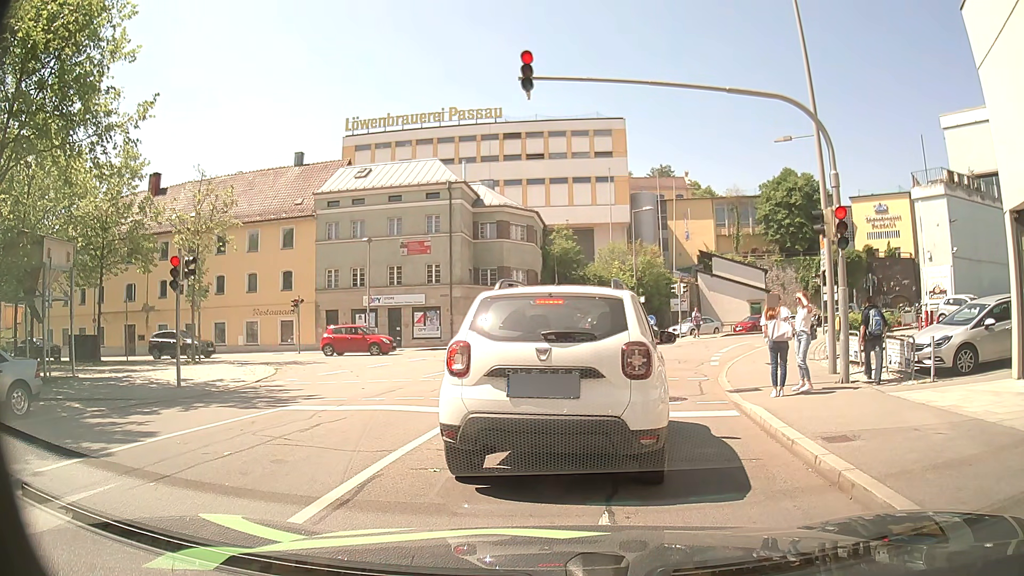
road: residential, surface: asphalt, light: Day
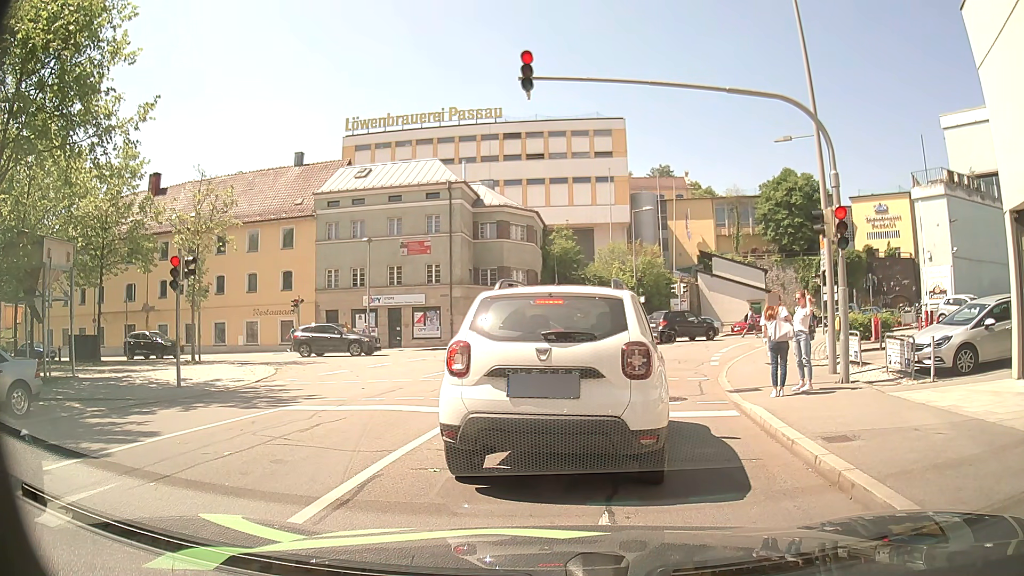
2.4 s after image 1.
(0.0, 0.0) m; 0°
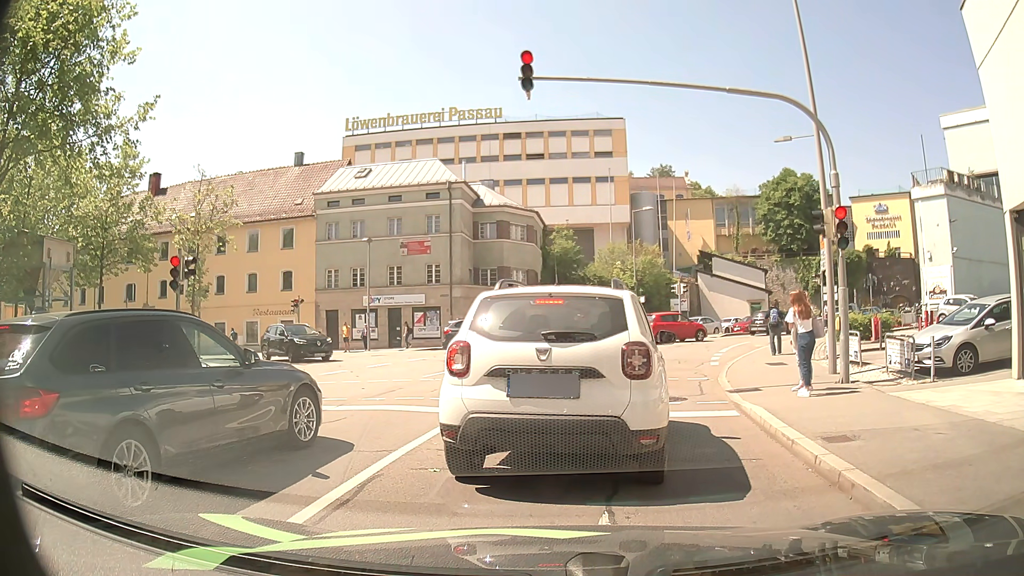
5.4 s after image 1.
(0.0, 0.0) m; 0°
